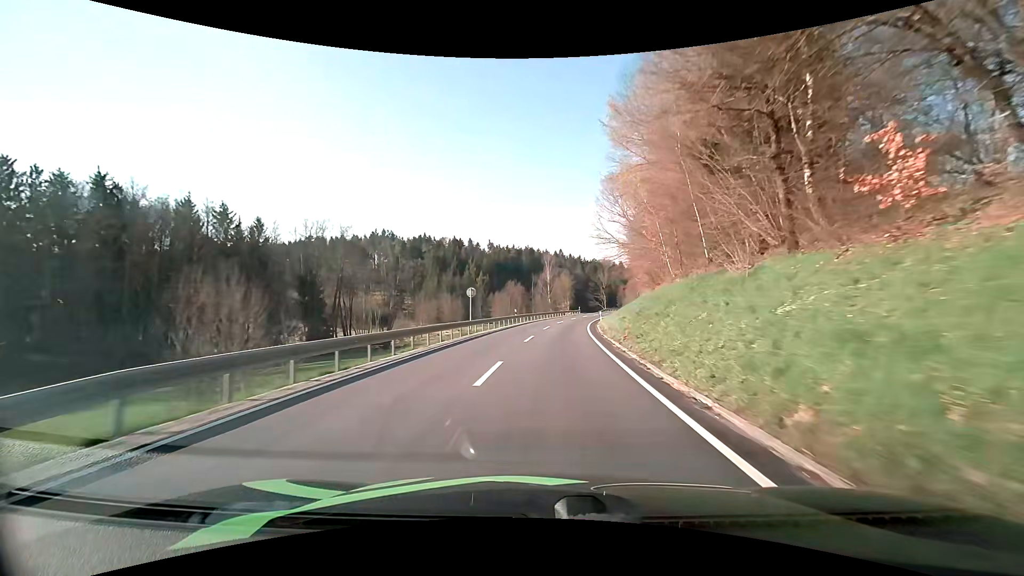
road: secondary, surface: asphalt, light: Day
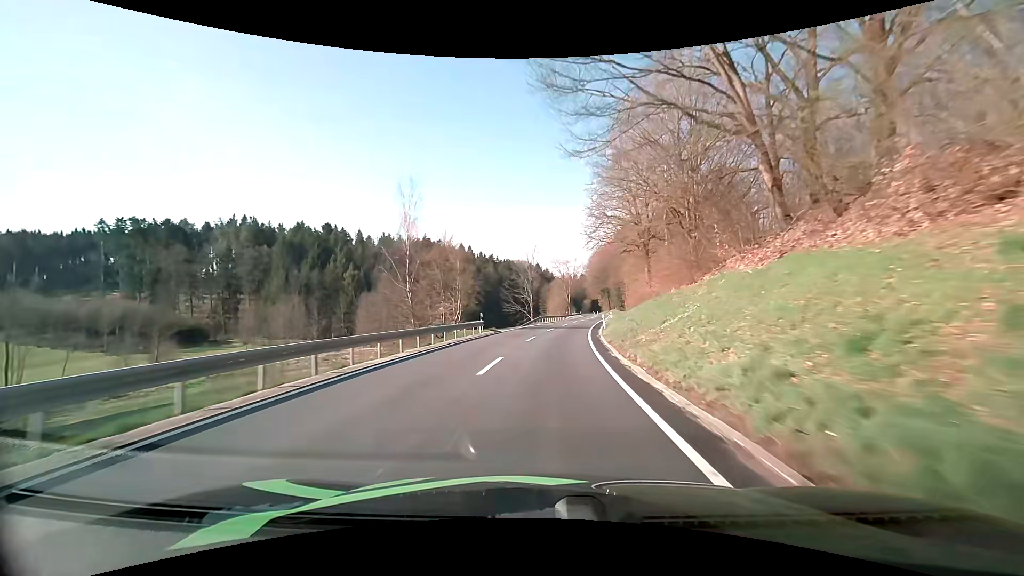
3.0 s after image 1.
(+5.3, +57.9) m; +10°
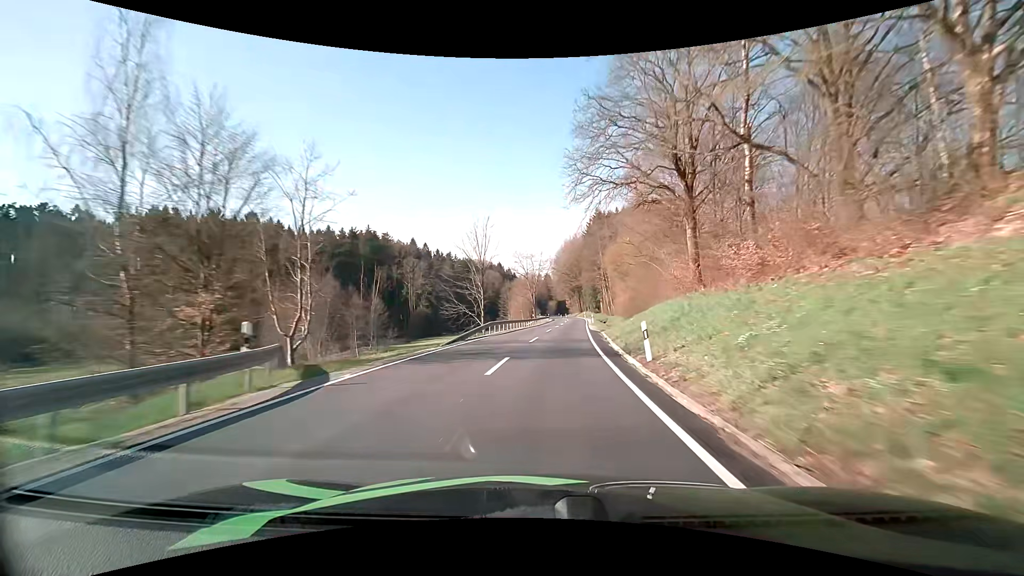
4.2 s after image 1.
(+0.9, +23.8) m; +4°
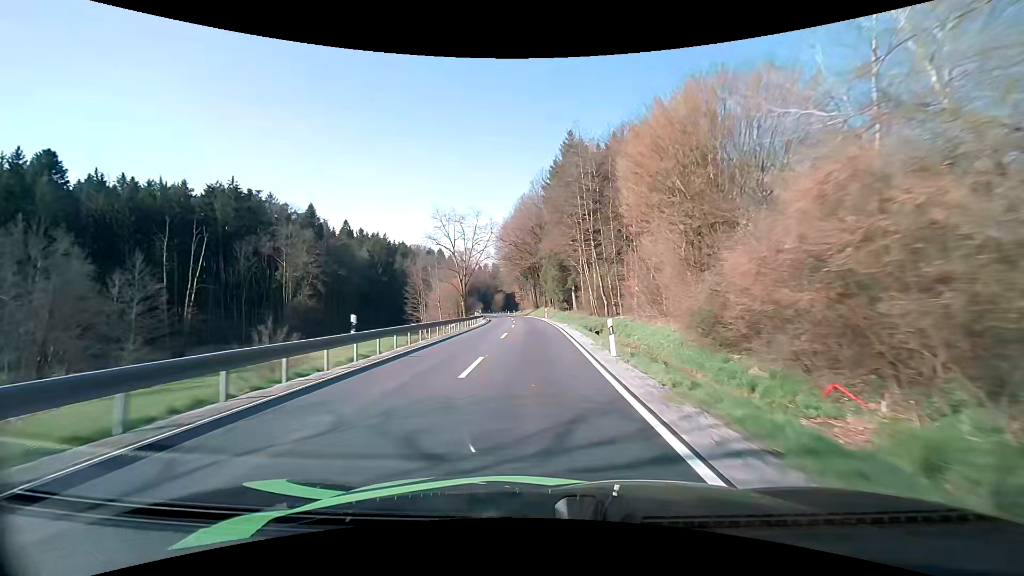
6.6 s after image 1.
(+3.1, +48.8) m; +6°
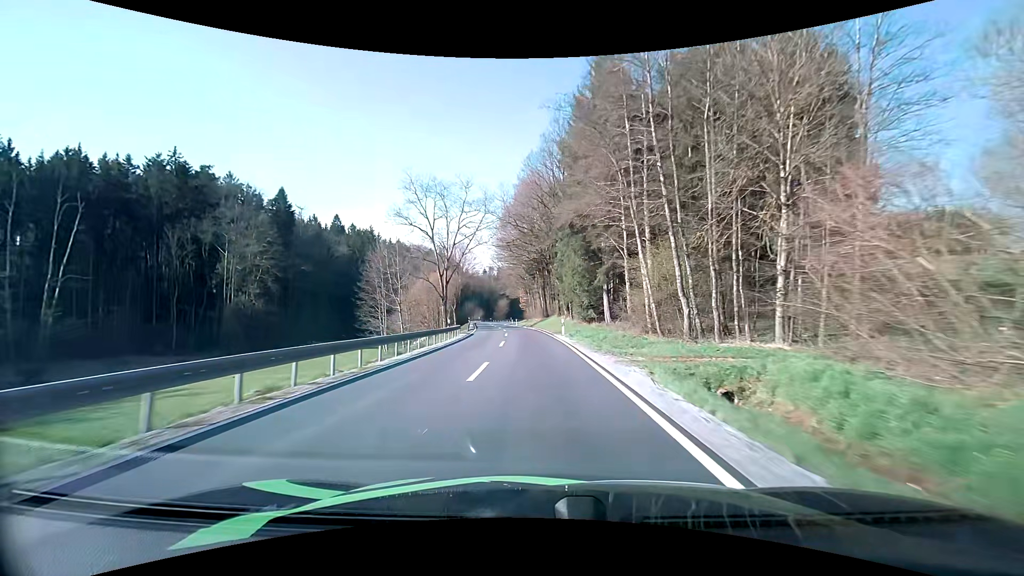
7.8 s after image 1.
(-0.1, +23.9) m; -1°
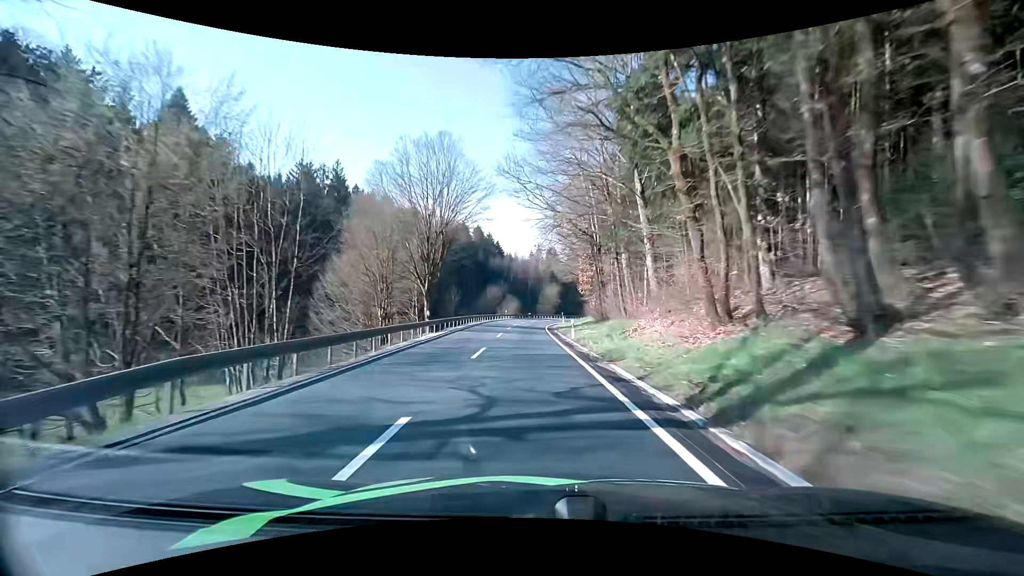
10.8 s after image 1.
(-2.6, +56.1) m; -7°
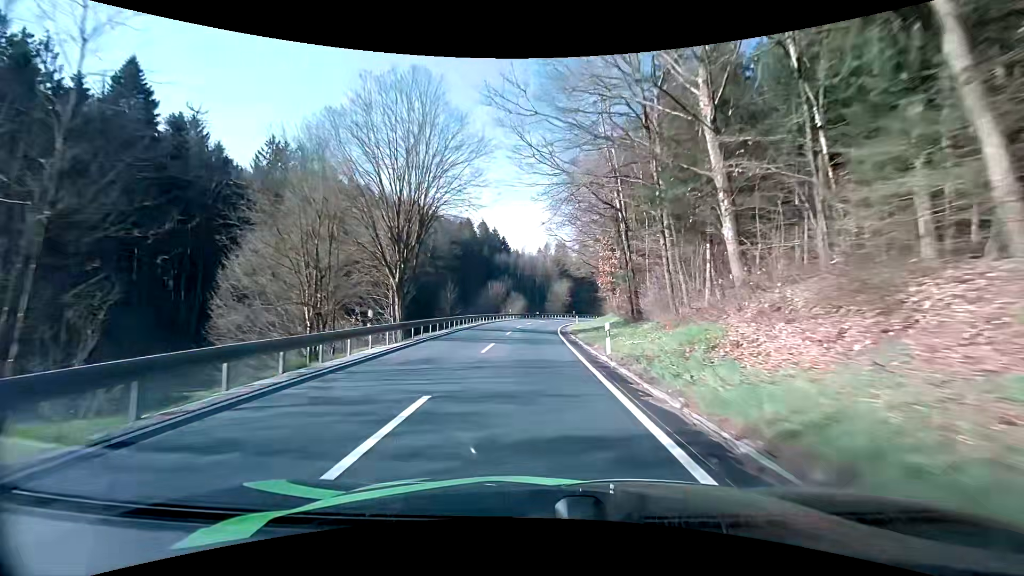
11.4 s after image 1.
(0.0, +10.7) m; 0°
(0, +10) (0, +20) (0, +30) (0, +40) (+1, +50) (+1, +60) (+3, +70) (+5, +80) (+7, +89) (+10, +99) m
